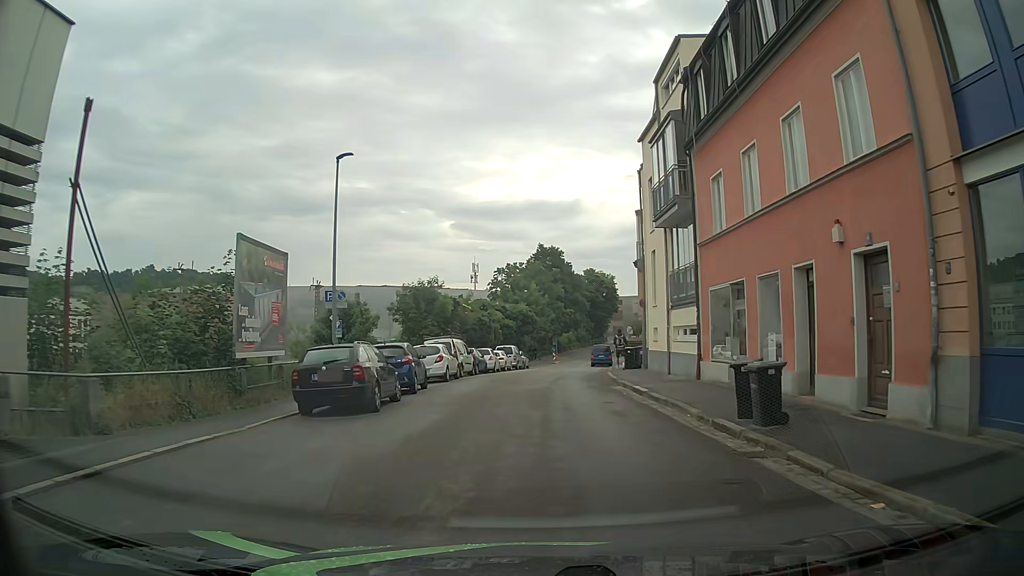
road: residential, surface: asphalt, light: Day
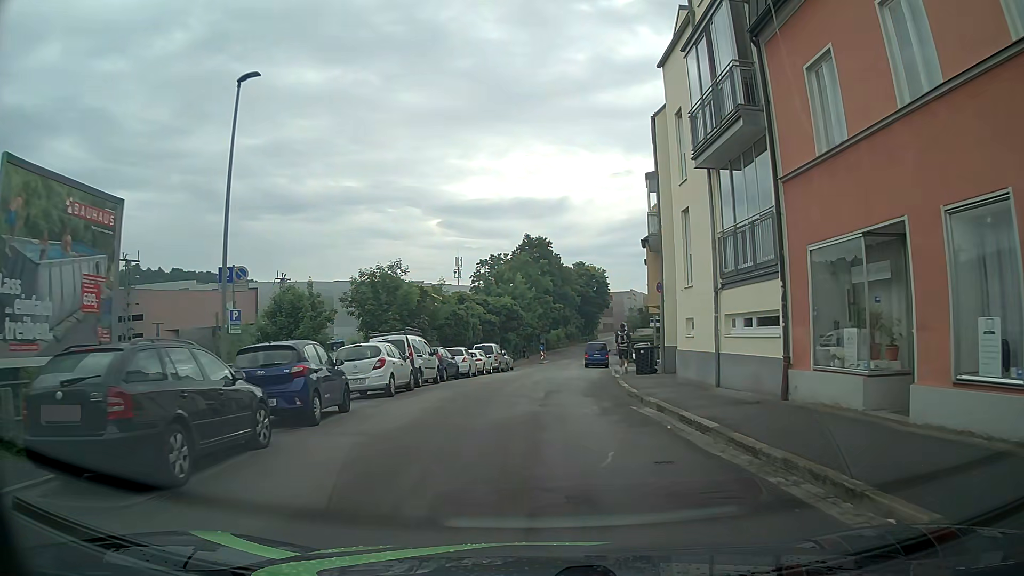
(+0.2, +7.9) m; +2°
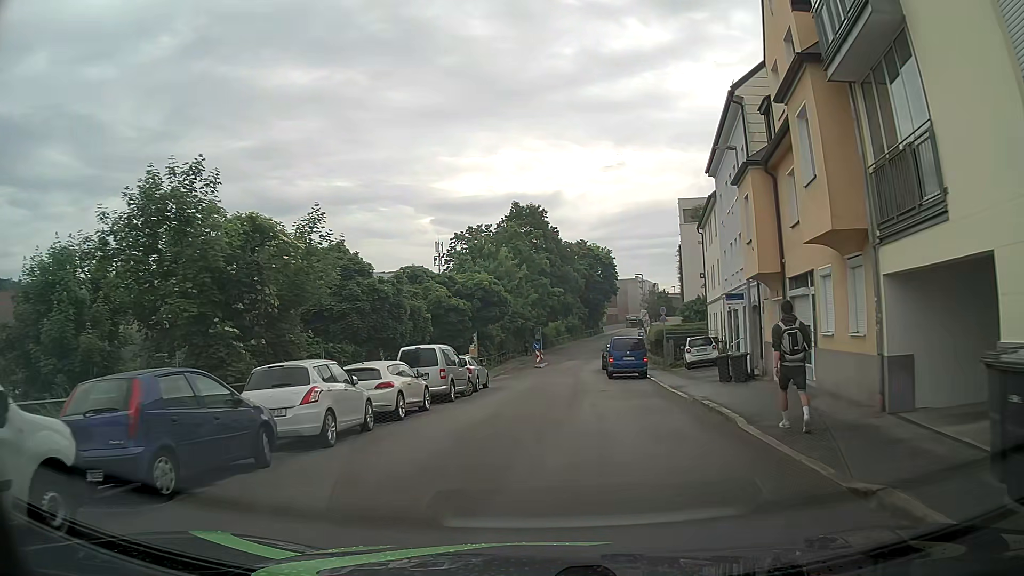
(+0.1, +21.1) m; 0°
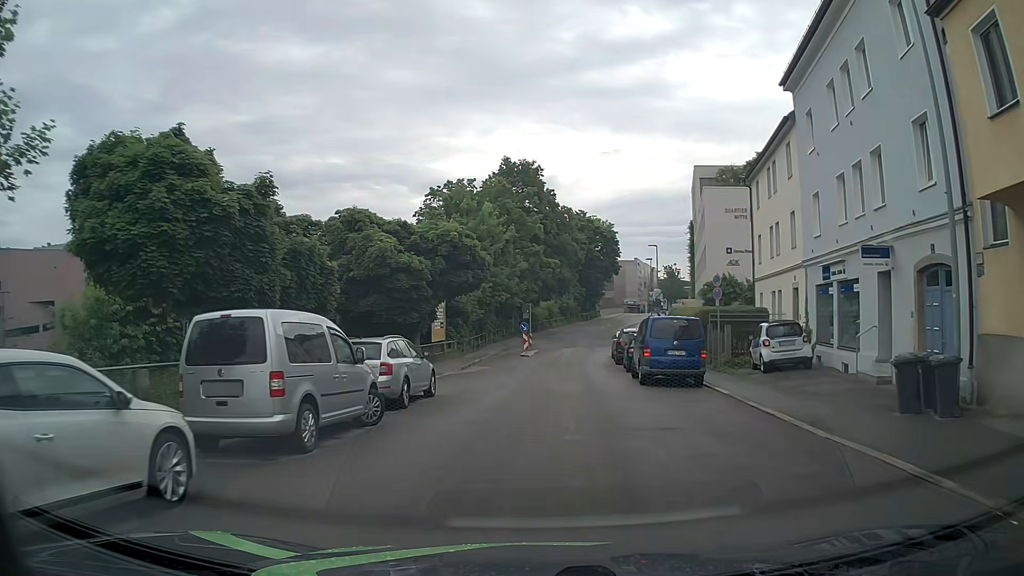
(-0.1, +12.8) m; +1°
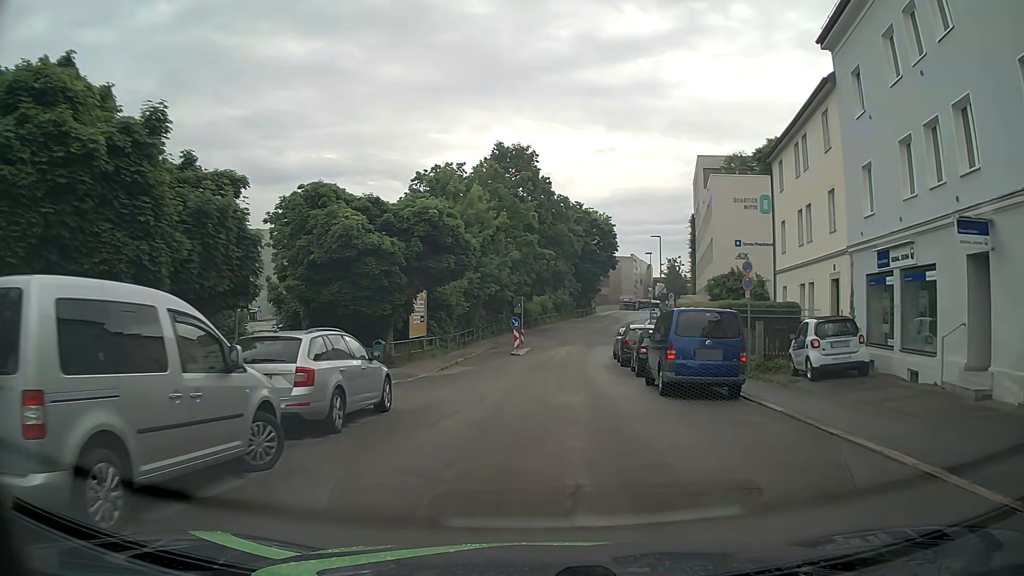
(0.0, +4.3) m; 0°
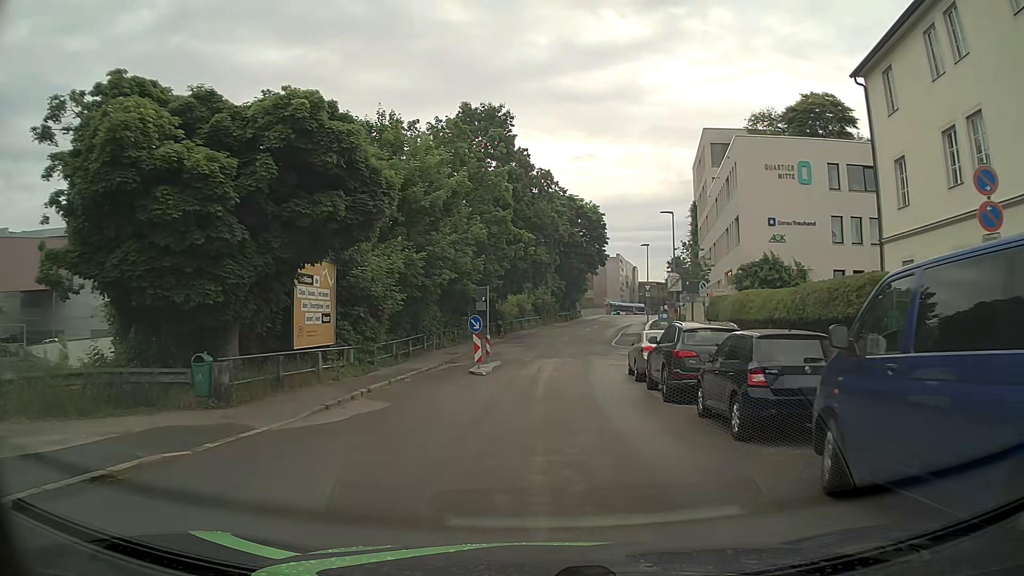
(+0.3, +12.6) m; +3°
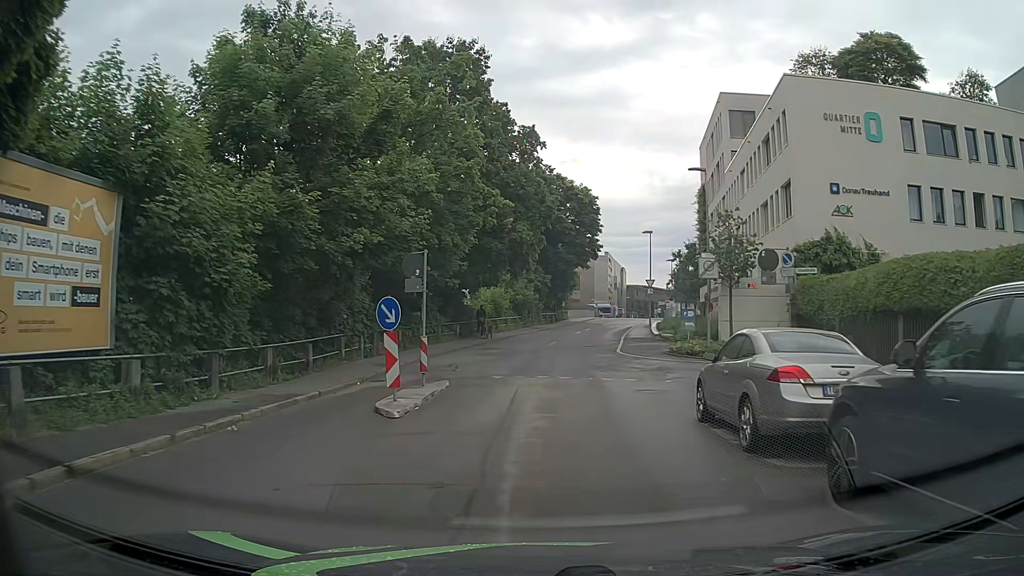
(+0.1, +11.5) m; 0°
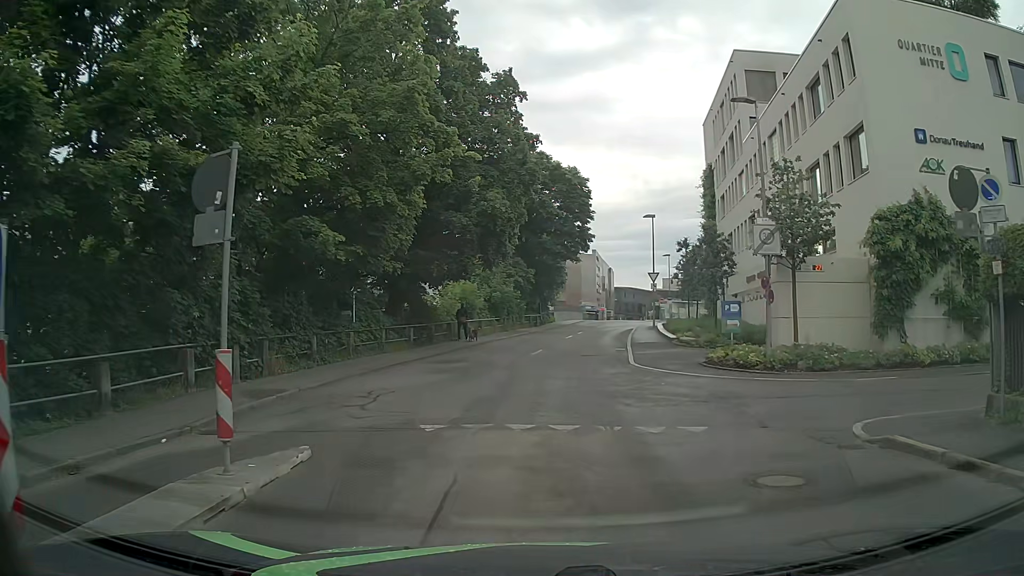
(+0.3, +9.1) m; +2°
(0, +10) (+1, +20) (+2, +30) (+4, +40) (+5, +50) (+8, +59) (+15, +67) (+24, +71) (+31, +77) (+37, +85) m
